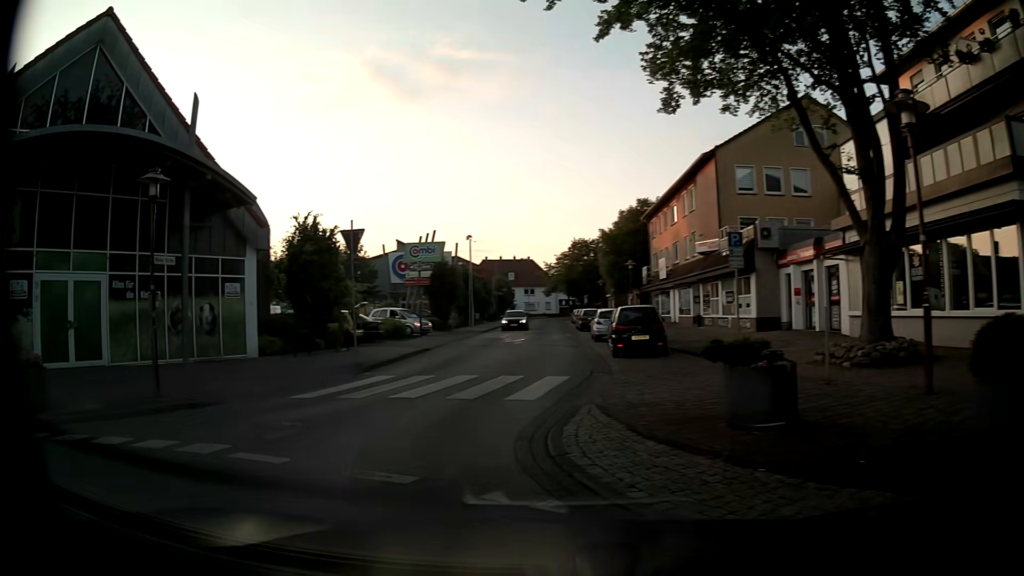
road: residential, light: Day
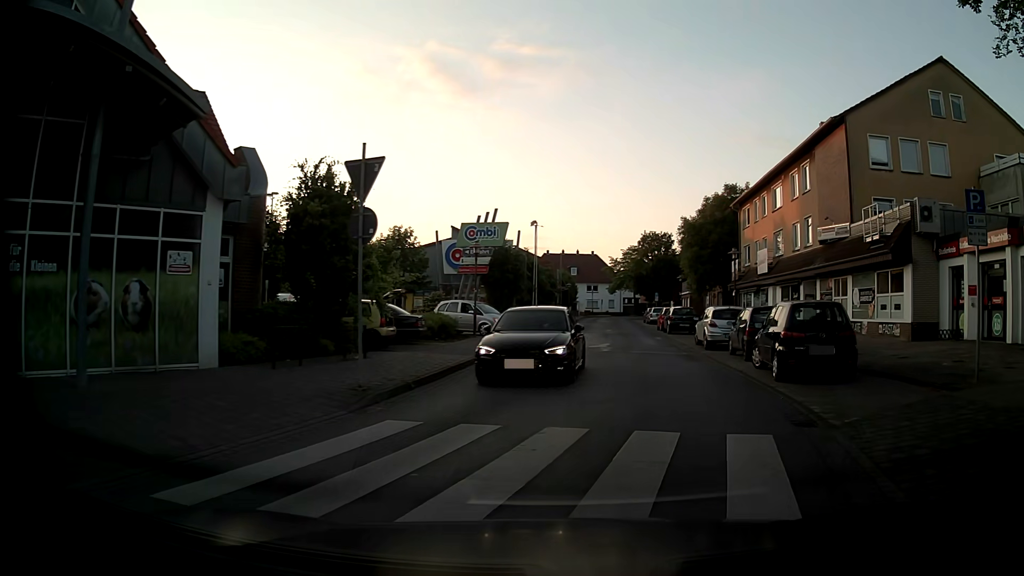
(-1.3, +7.6) m; -5°
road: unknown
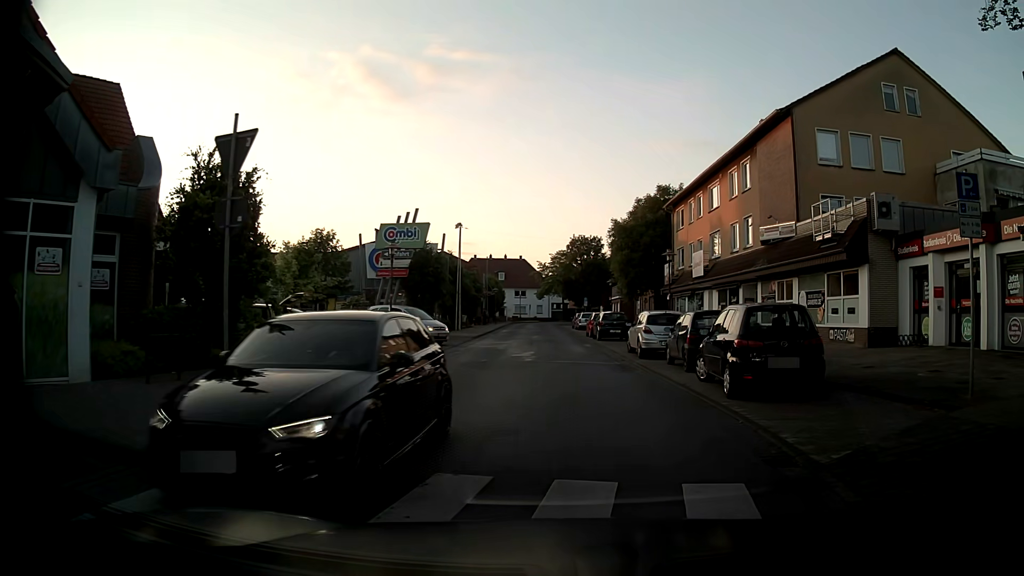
(+0.1, +2.1) m; +5°
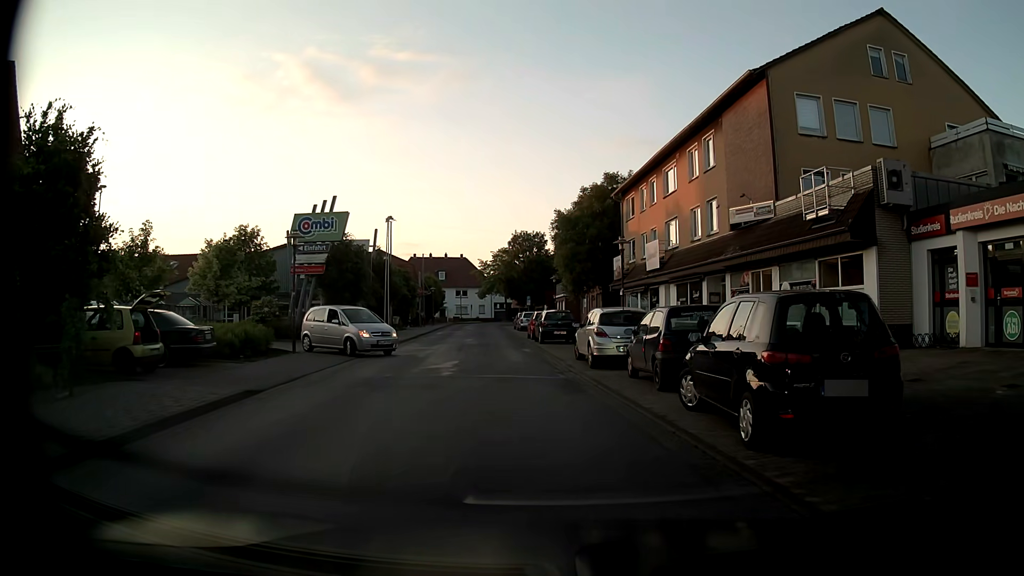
(+0.4, +4.6) m; +6°
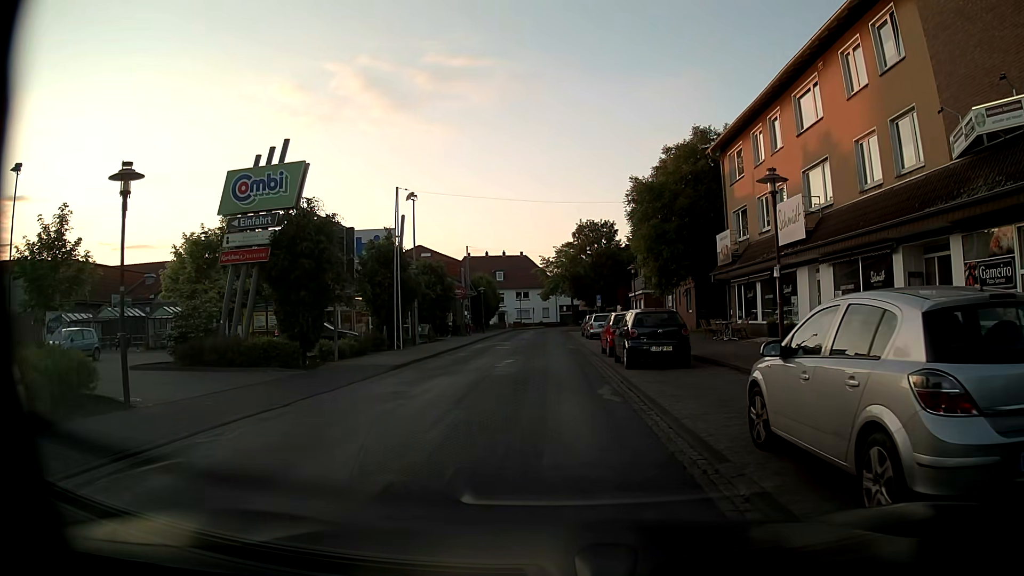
(-0.6, +12.7) m; -7°
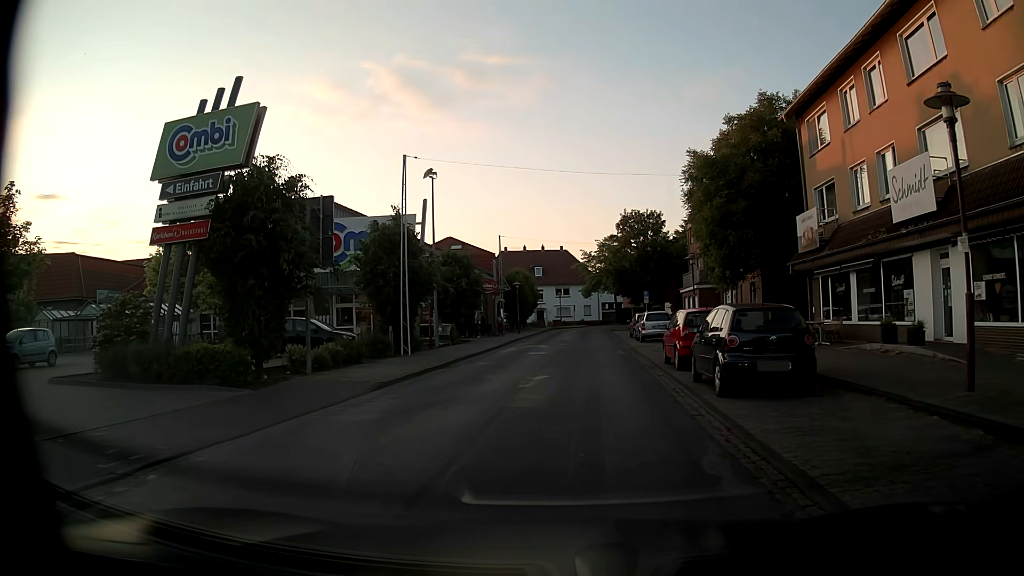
(-0.1, +5.9) m; -5°
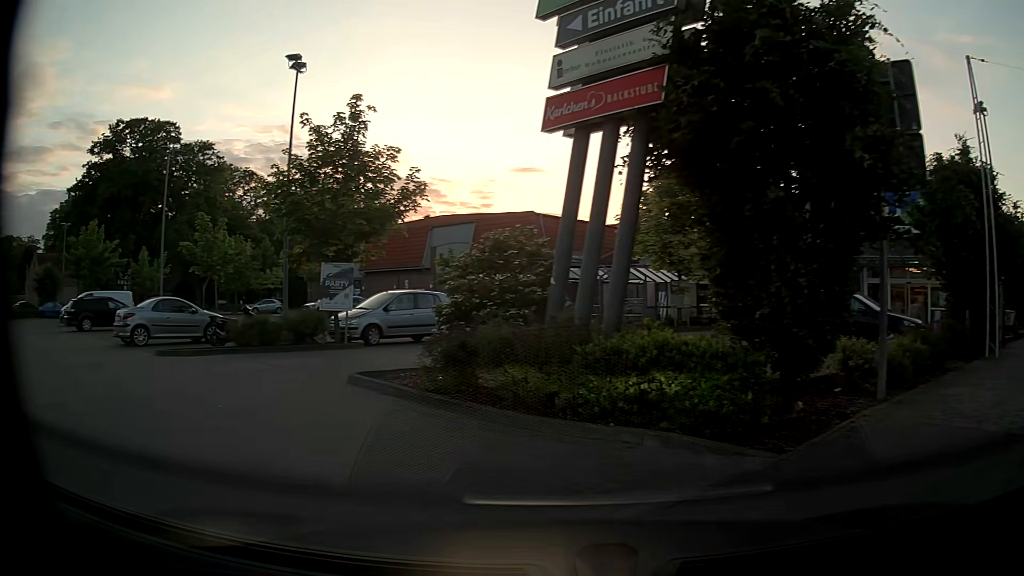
(-2.2, +8.0) m; -42°
